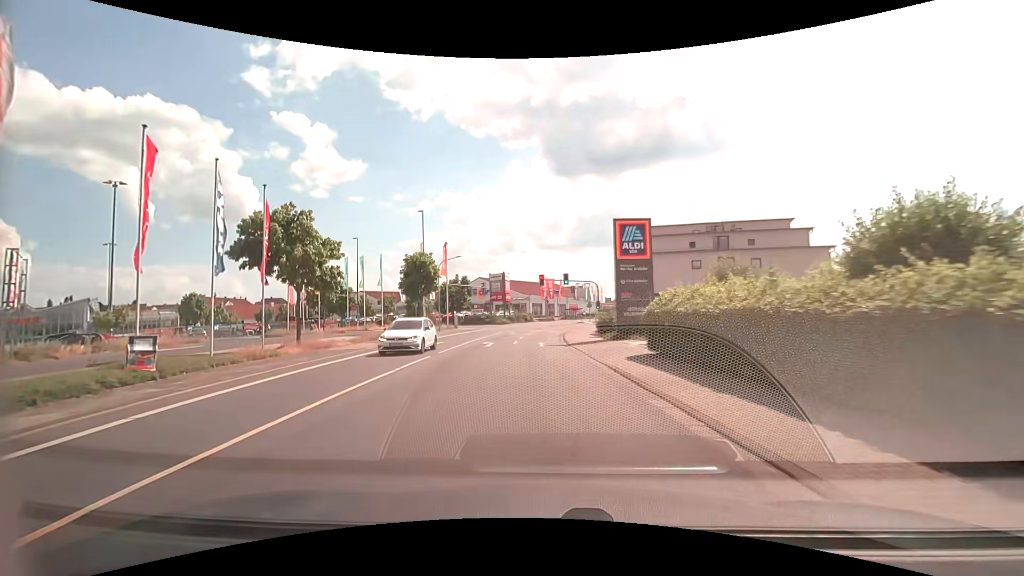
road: secondary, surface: asphalt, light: Day
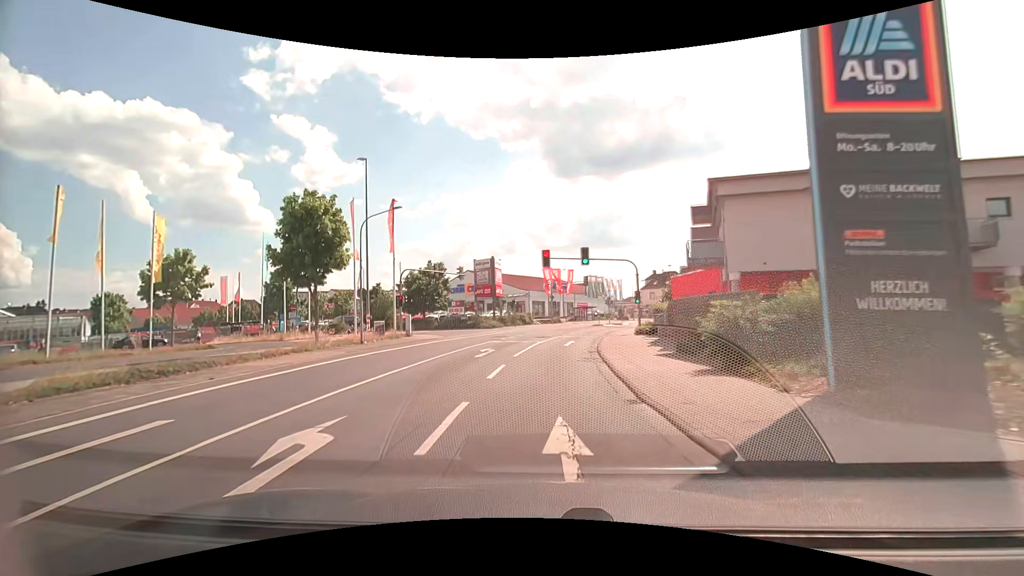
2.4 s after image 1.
(-0.4, +22.7) m; -1°
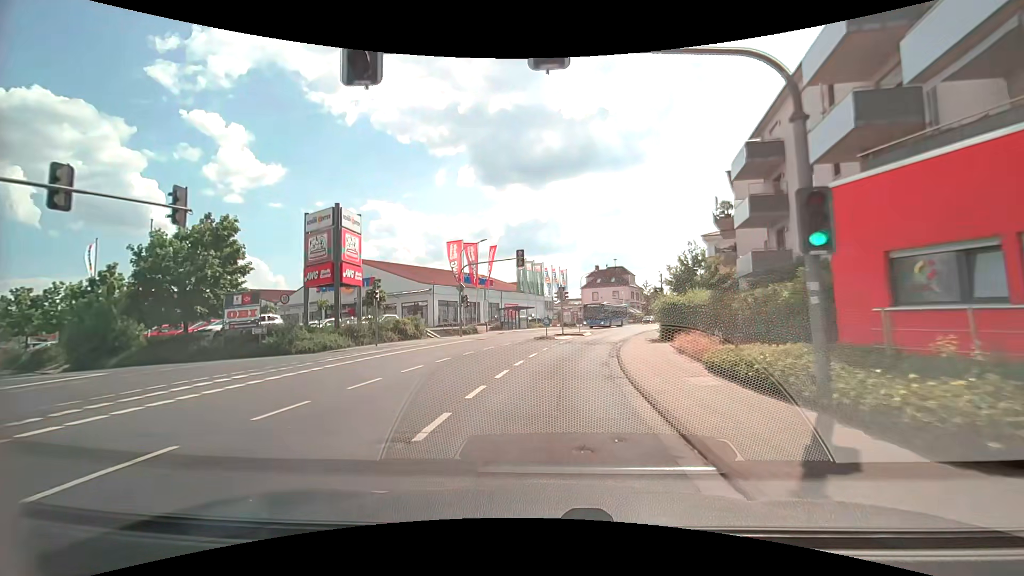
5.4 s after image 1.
(+1.7, +30.7) m; +8°
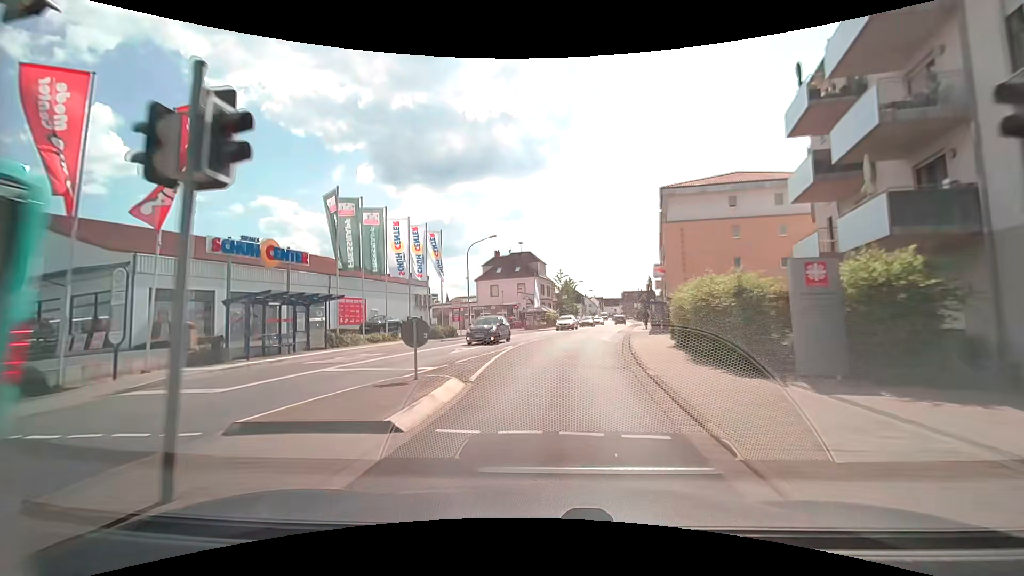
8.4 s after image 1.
(+3.4, +31.7) m; +12°
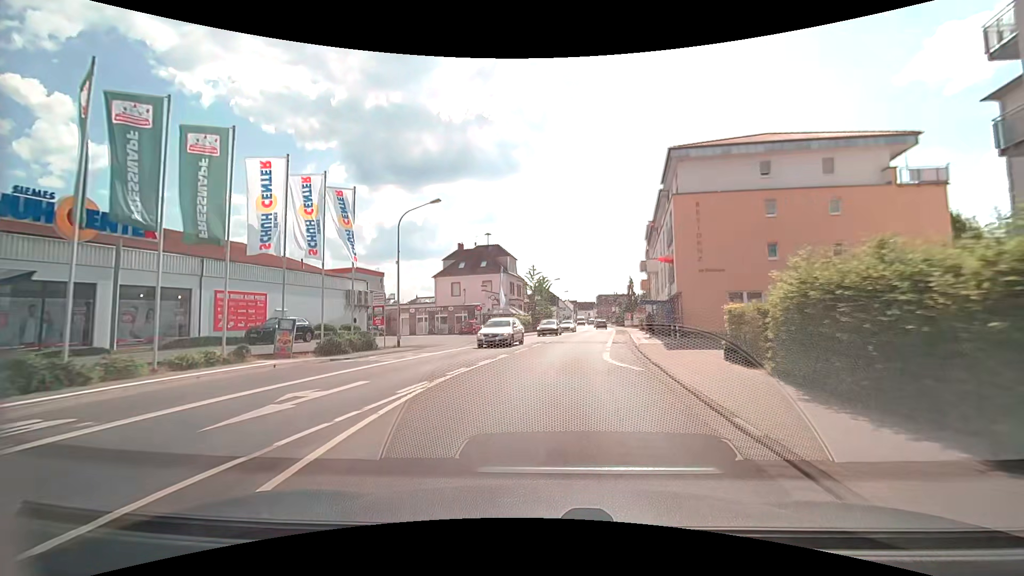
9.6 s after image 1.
(+0.3, +12.6) m; +3°
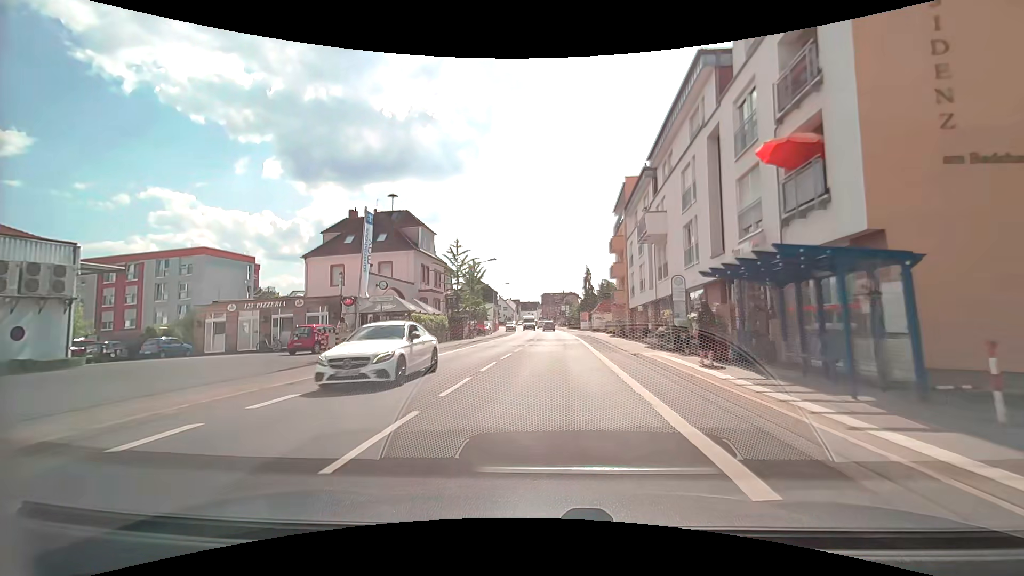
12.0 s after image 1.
(+1.4, +24.7) m; +7°
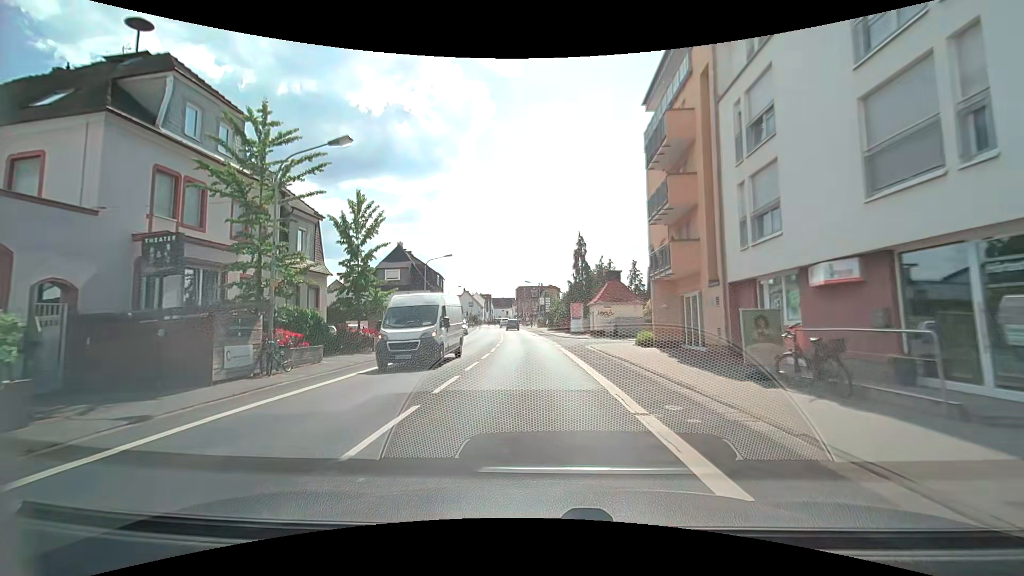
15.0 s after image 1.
(+0.9, +31.7) m; +3°
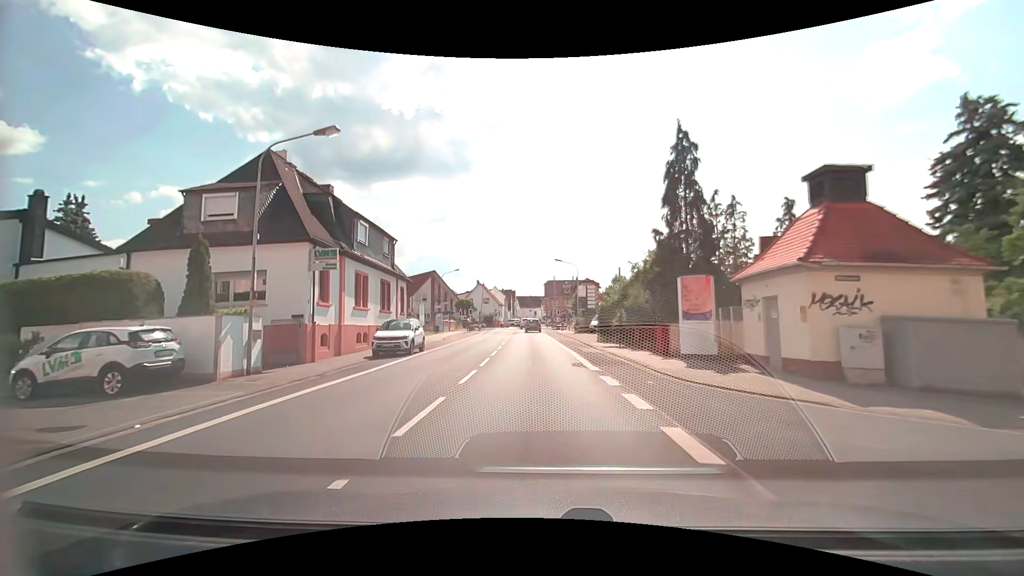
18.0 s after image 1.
(-0.8, +30.7) m; -4°
